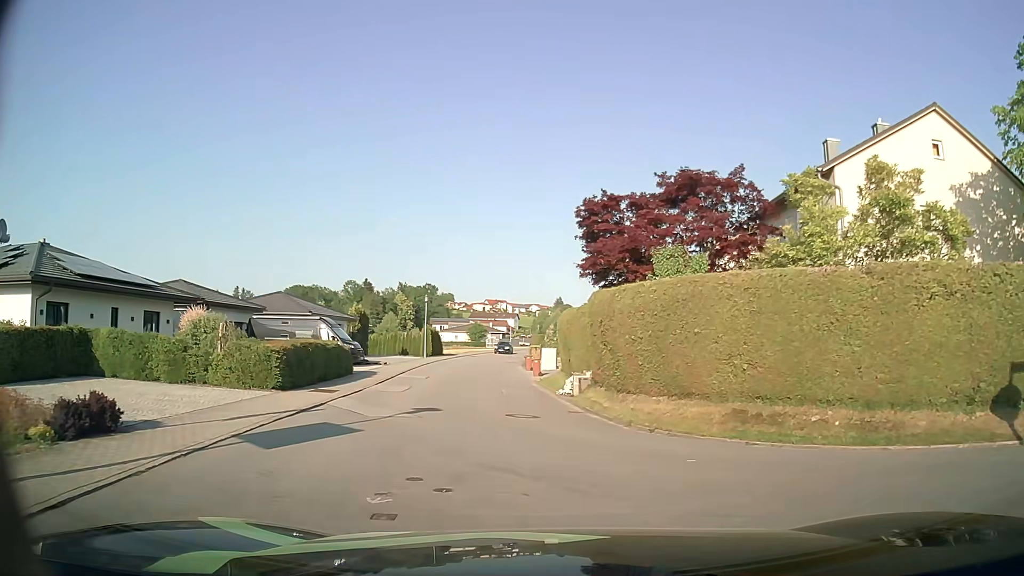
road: residential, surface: asphalt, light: Day
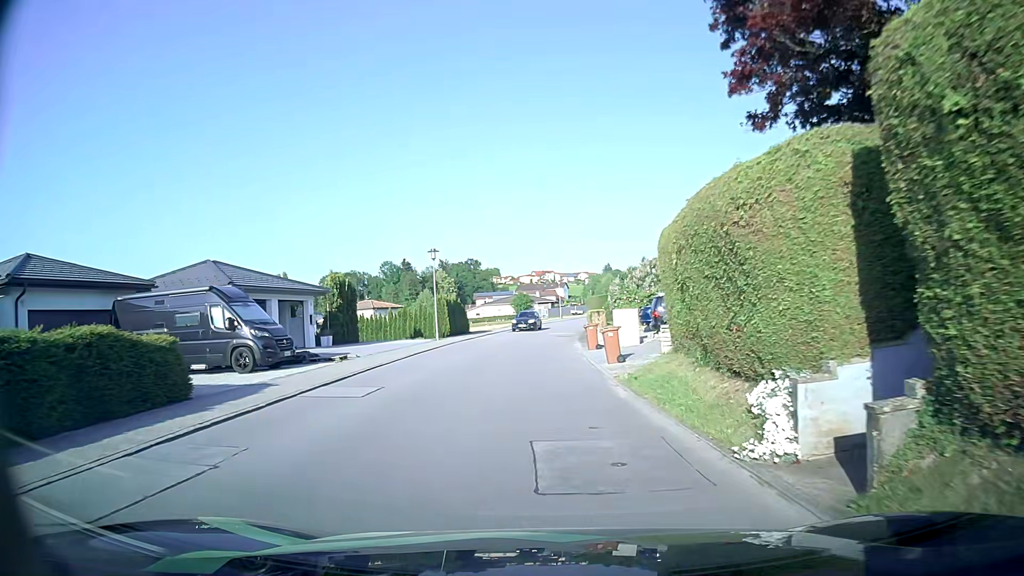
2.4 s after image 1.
(-0.7, +16.6) m; -4°
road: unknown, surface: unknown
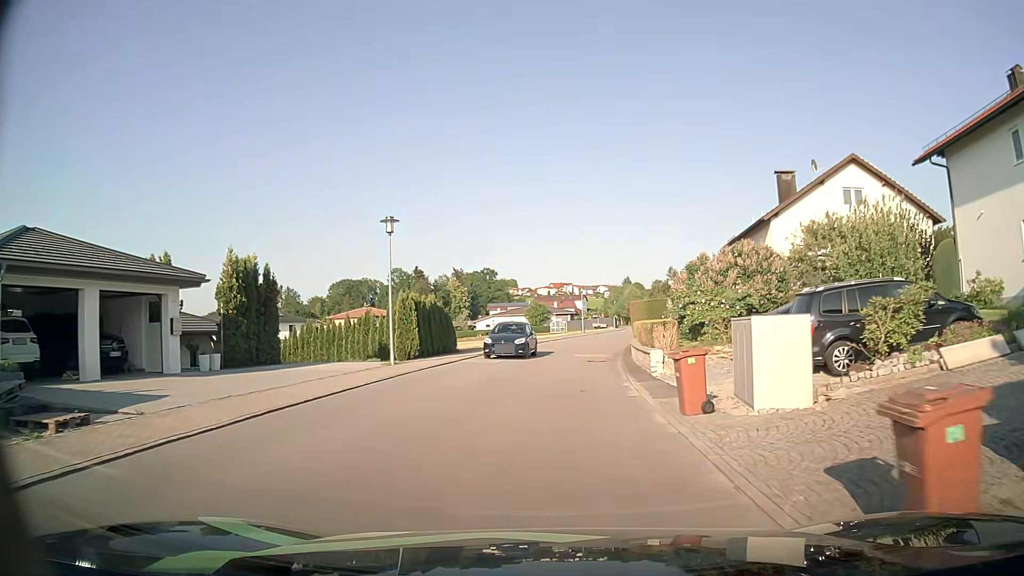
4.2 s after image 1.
(-0.3, +14.3) m; -2°
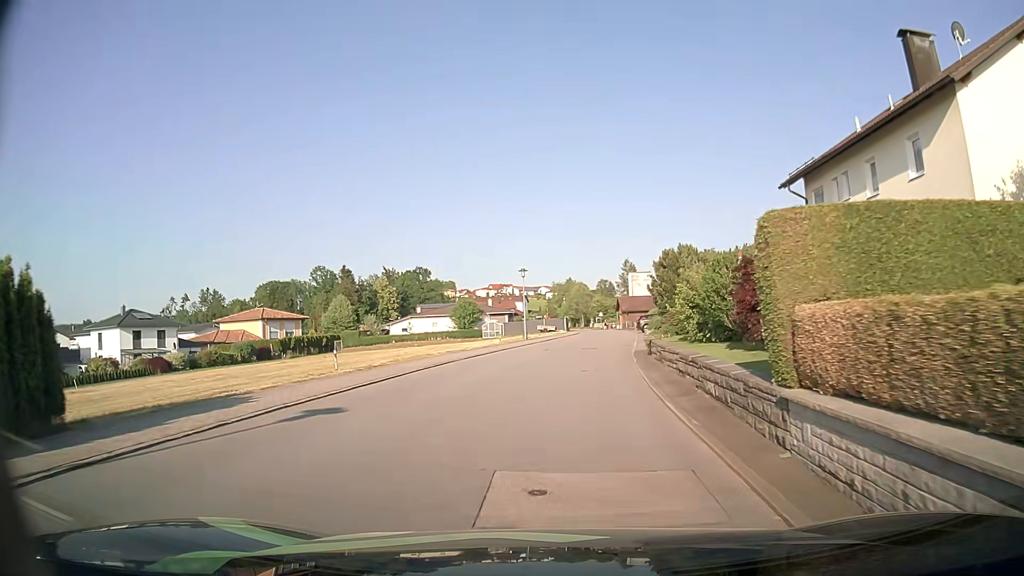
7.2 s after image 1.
(+0.9, +24.6) m; +5°
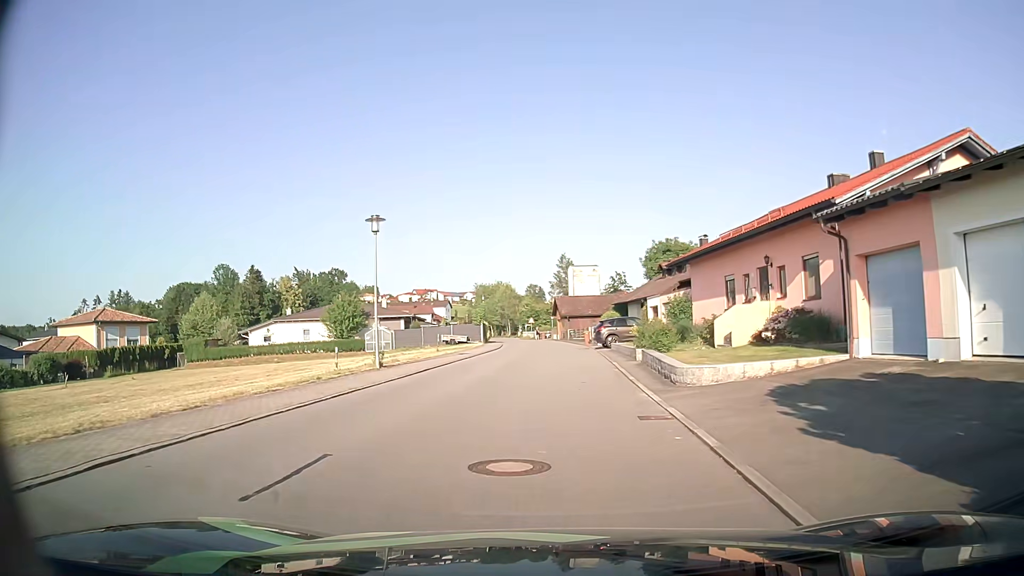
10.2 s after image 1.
(+1.5, +25.3) m; +7°
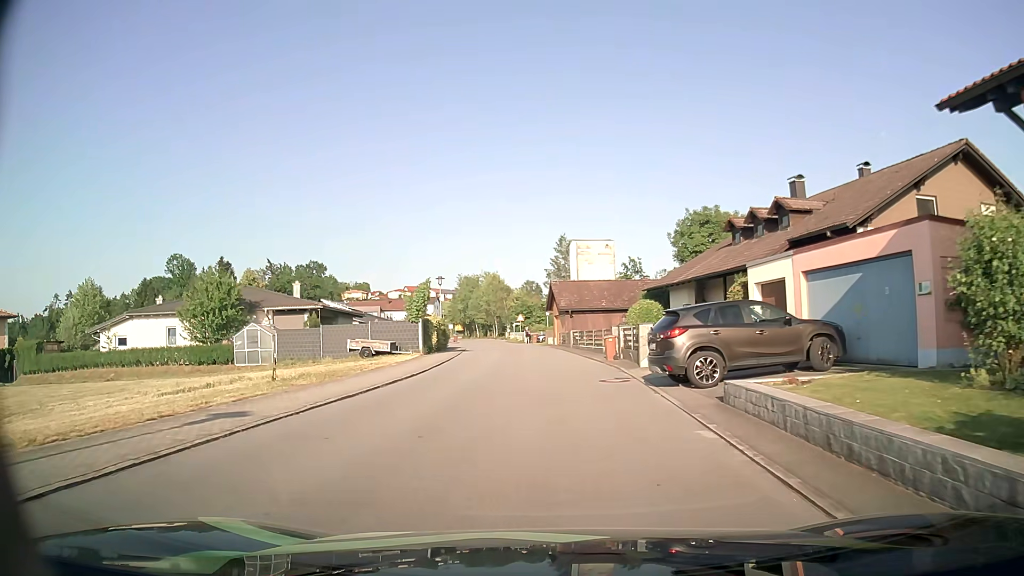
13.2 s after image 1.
(+0.4, +24.9) m; 0°
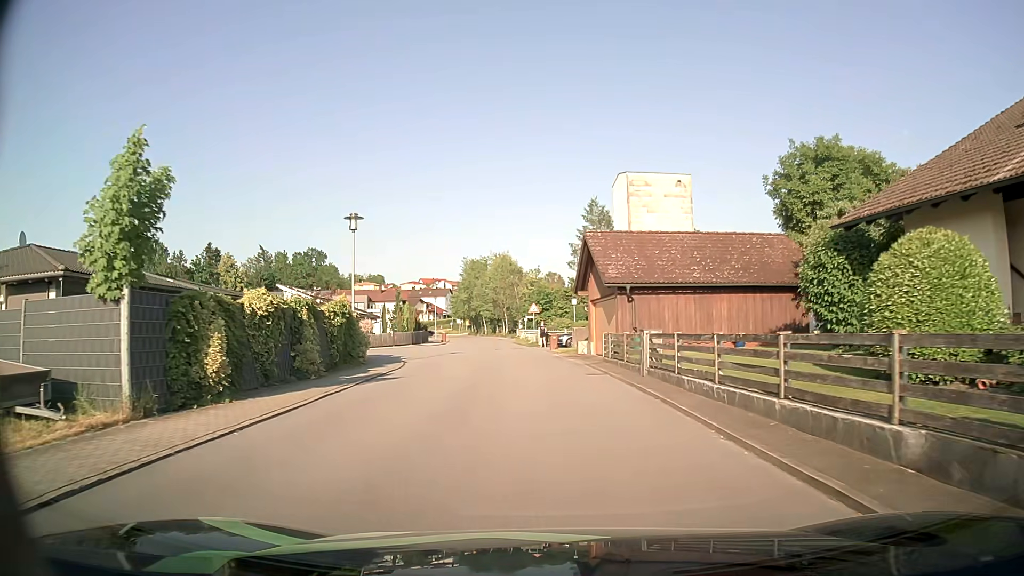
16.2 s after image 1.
(-0.3, +25.0) m; -2°
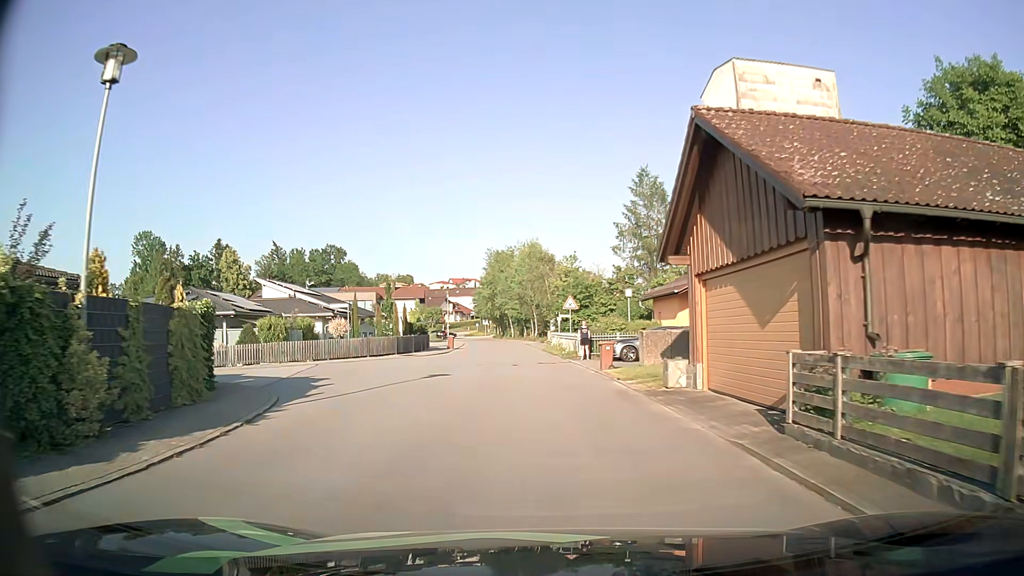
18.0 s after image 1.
(-0.5, +15.0) m; -3°
(0, +10) (0, +20) (-1, +30) (-2, +40) (-2, +50) (-3, +60) (-4, +70) (-6, +80) (-7, +90) (-10, +99) m
